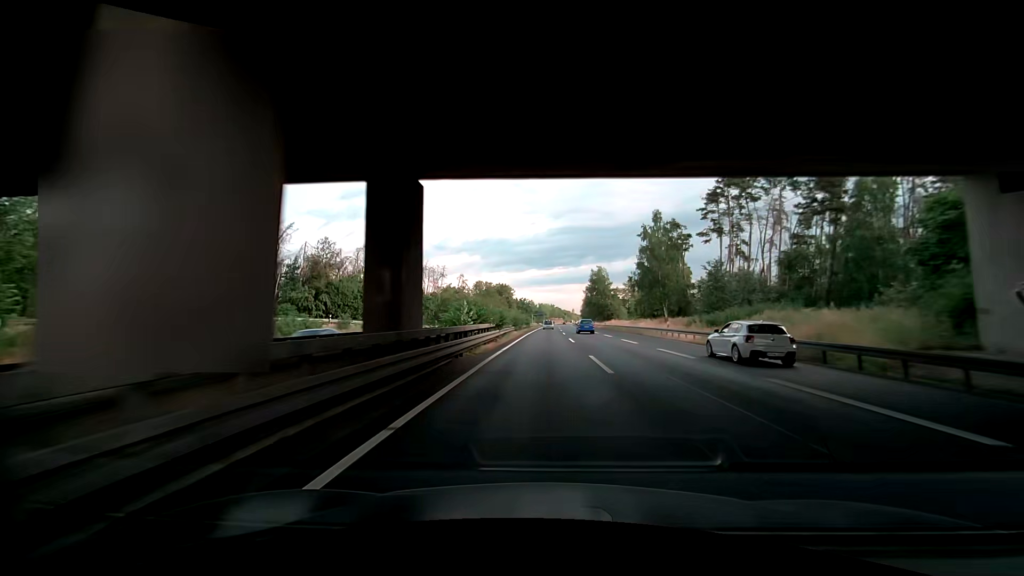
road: trunk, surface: asphalt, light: Day
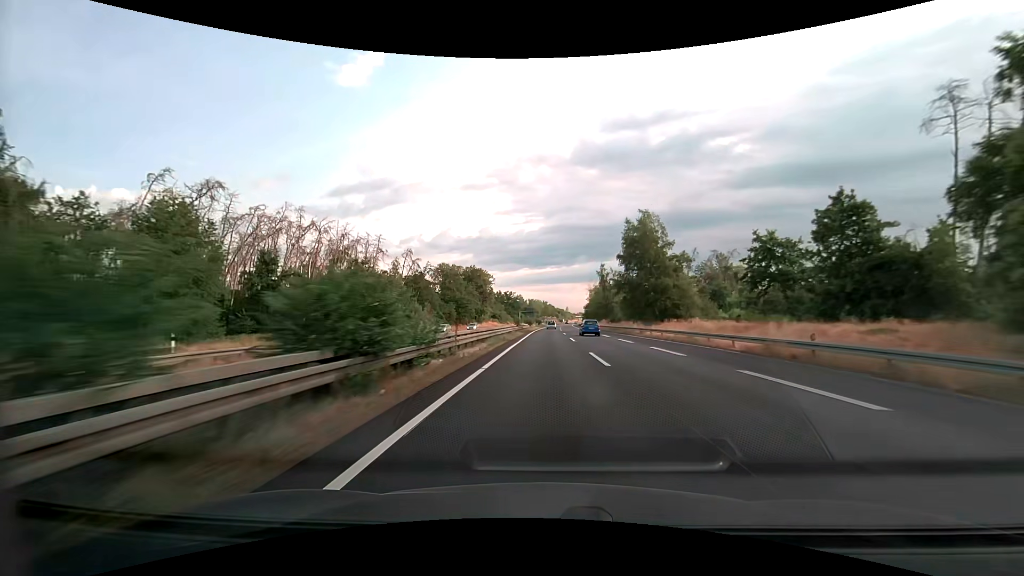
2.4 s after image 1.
(+0.7, +69.7) m; +1°
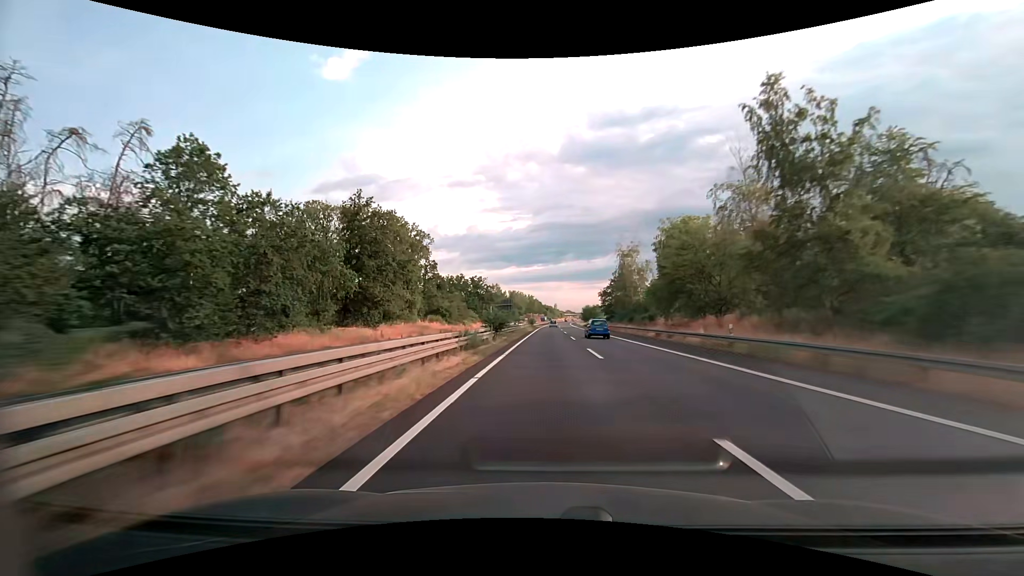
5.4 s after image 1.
(+1.2, +87.3) m; +2°
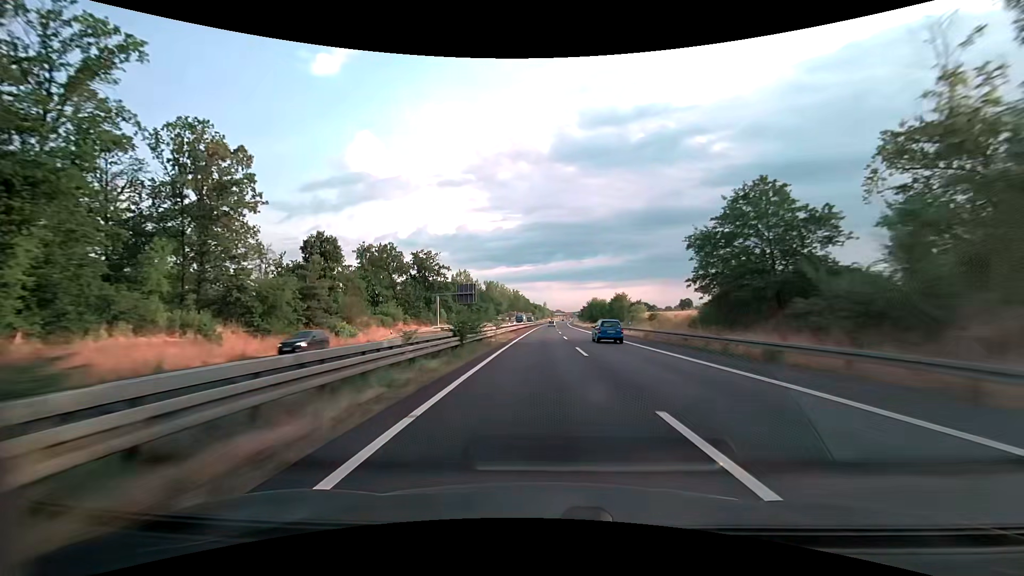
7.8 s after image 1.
(+0.9, +70.2) m; +1°
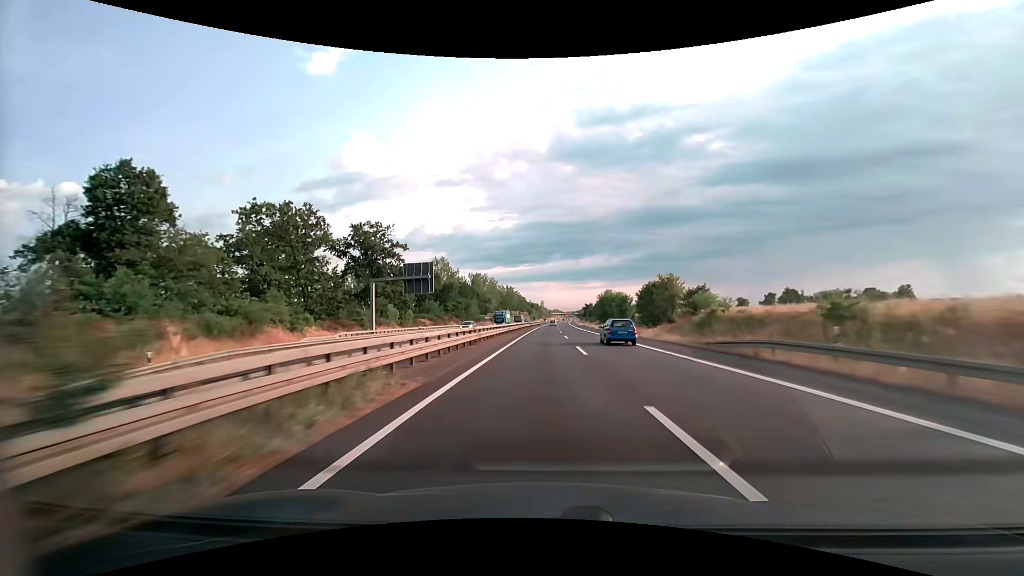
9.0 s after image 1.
(+0.1, +35.6) m; 0°
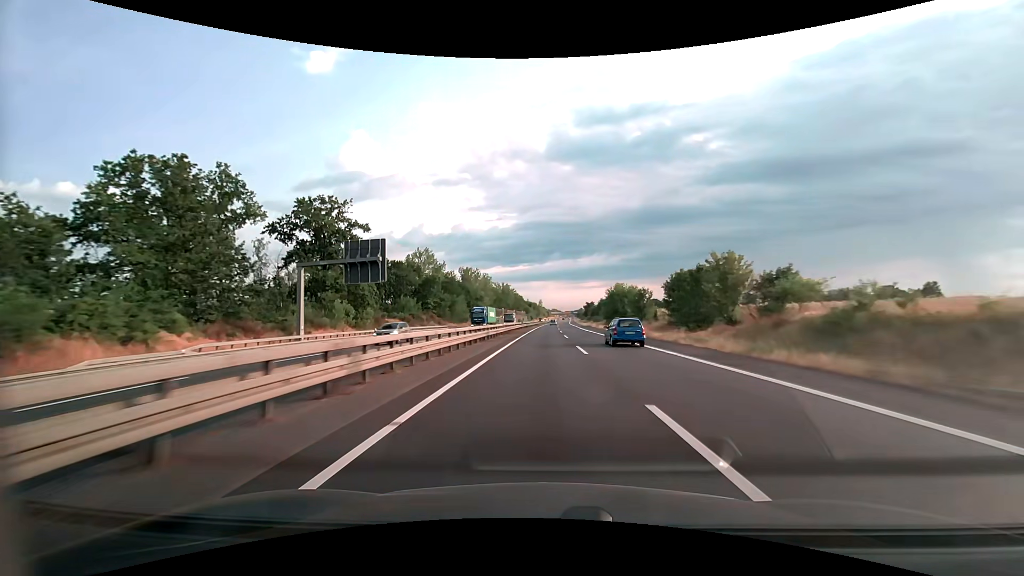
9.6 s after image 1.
(0.0, +17.9) m; 0°
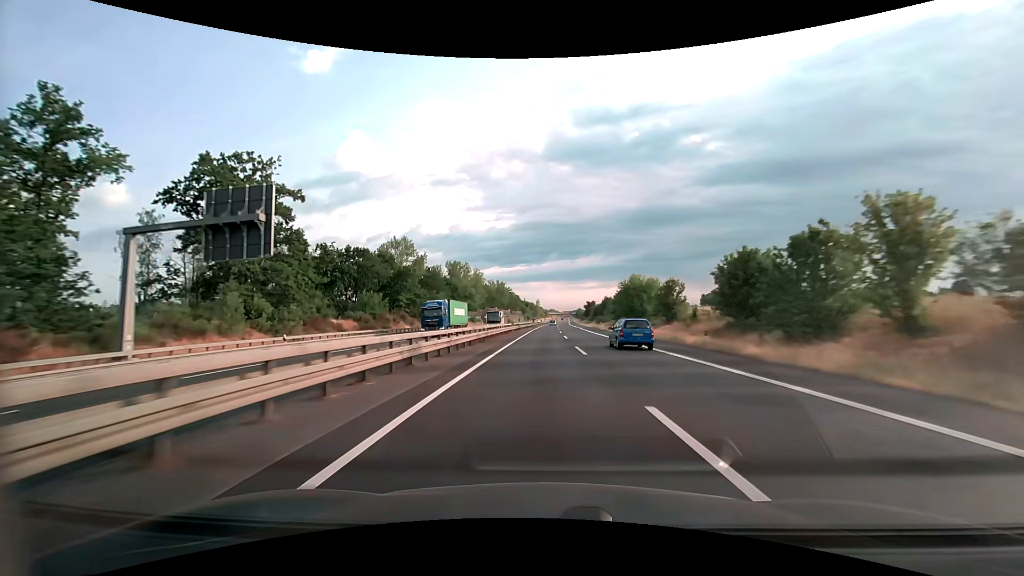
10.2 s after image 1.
(0.0, +18.0) m; 0°
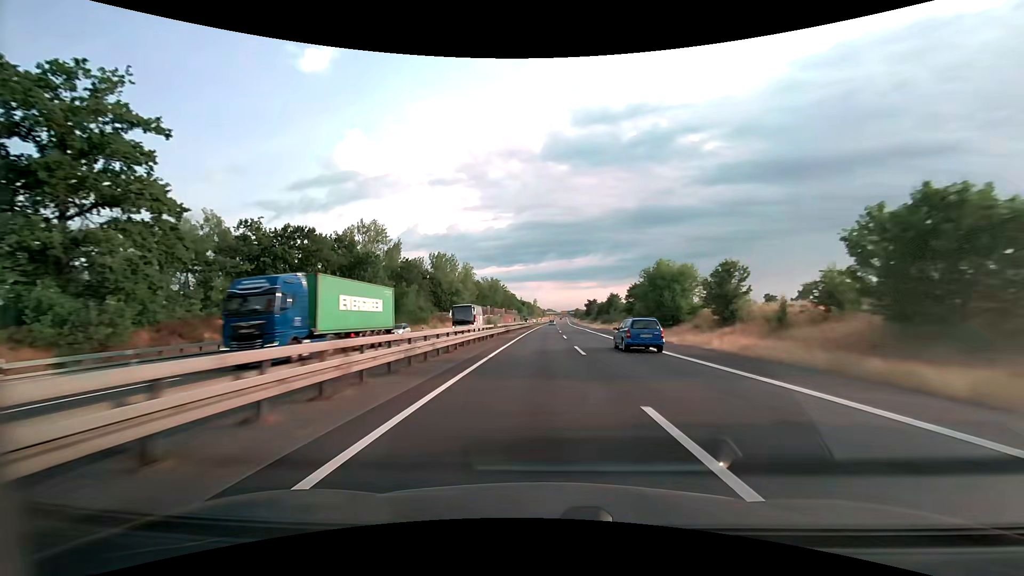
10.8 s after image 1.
(0.0, +18.1) m; 0°
(0, +10) (0, +20) (0, +30) (0, +40) (0, +50) (0, +60) (0, +70) (+1, +80) (+1, +90) (+1, +100) m
